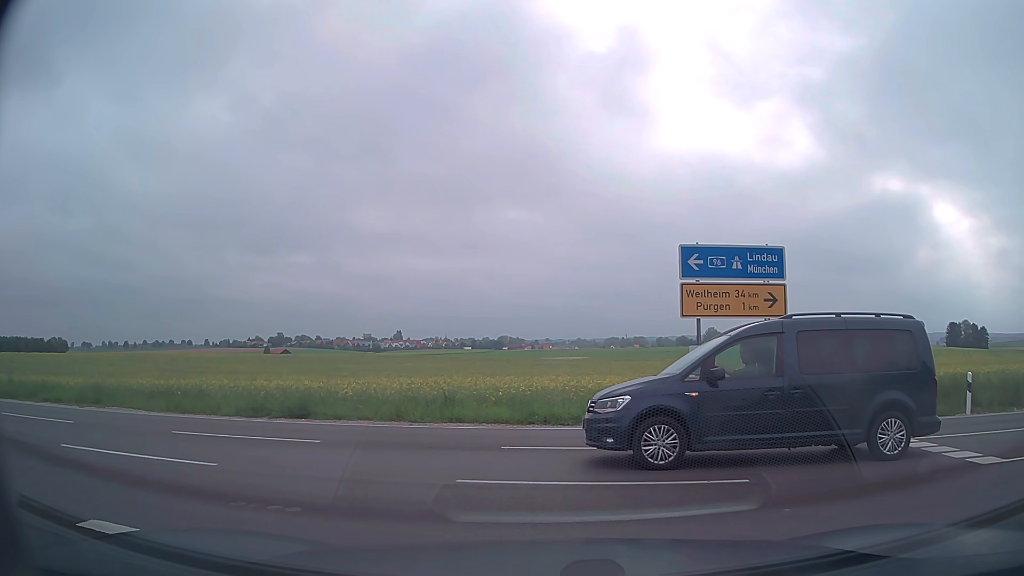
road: tertiary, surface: asphalt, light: Day
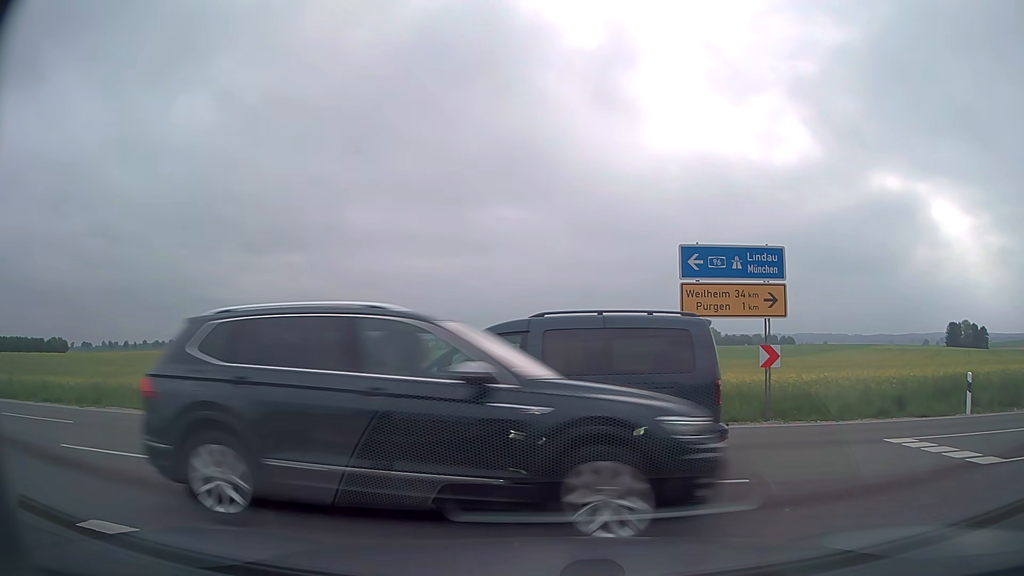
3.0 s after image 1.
(0.0, 0.0) m; 0°
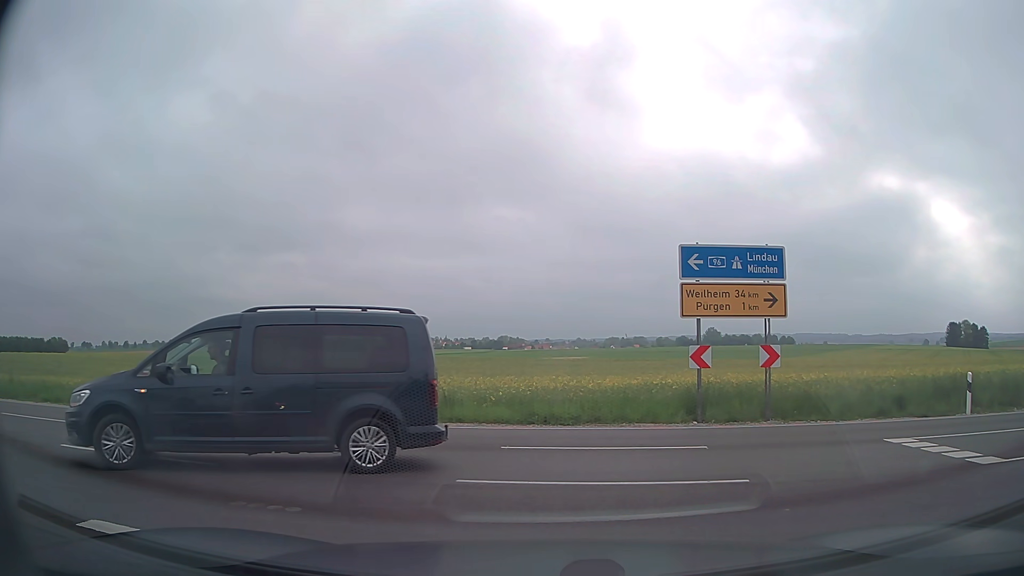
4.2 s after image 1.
(0.0, 0.0) m; 0°
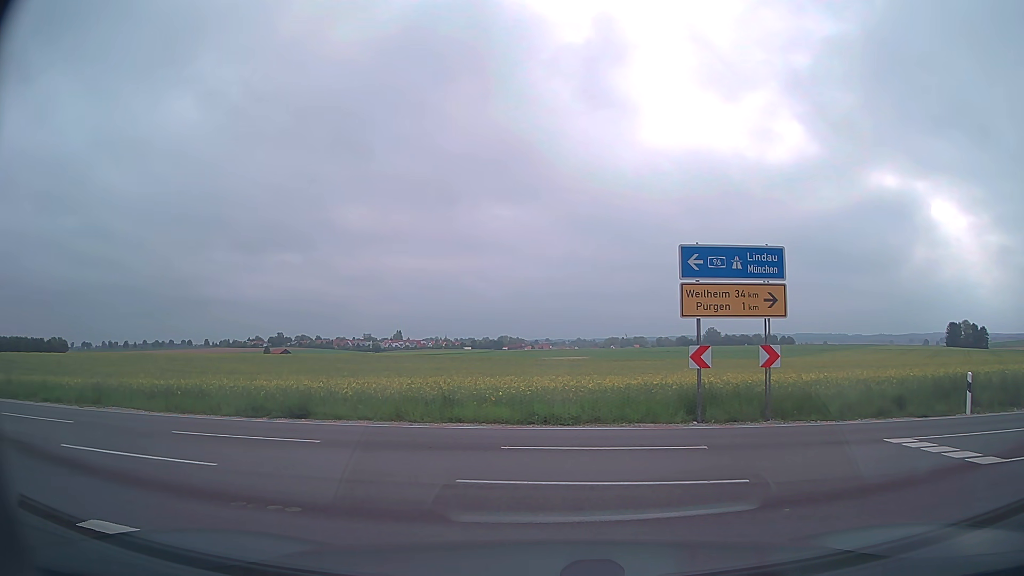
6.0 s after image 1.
(0.0, 0.0) m; 0°
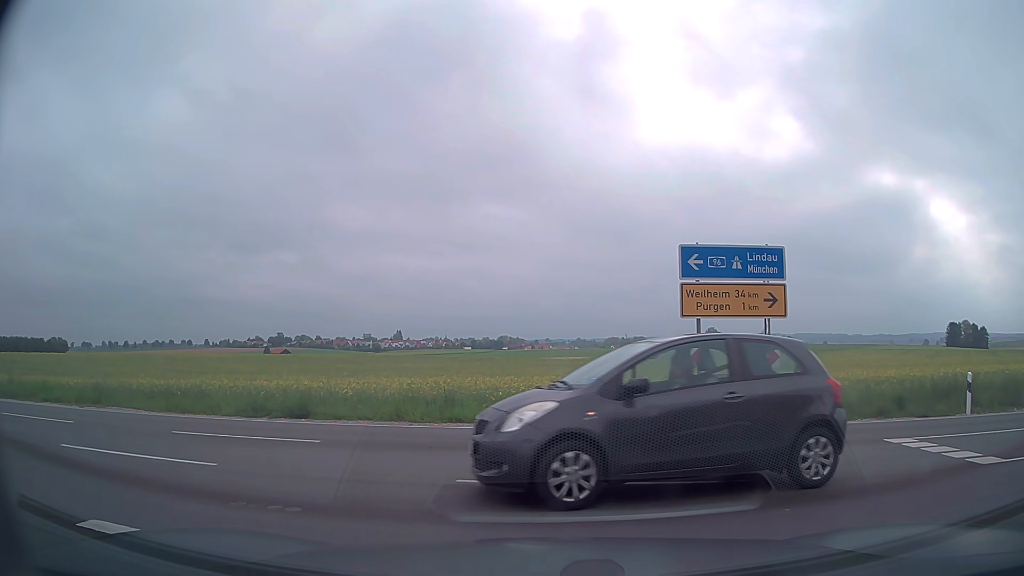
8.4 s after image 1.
(0.0, 0.0) m; 0°
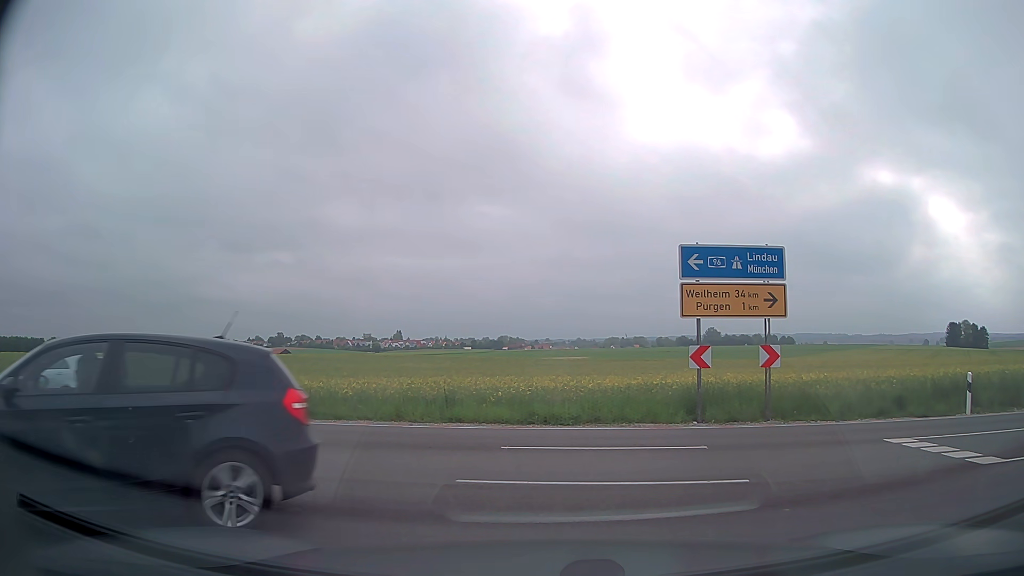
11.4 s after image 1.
(0.0, 0.0) m; 0°
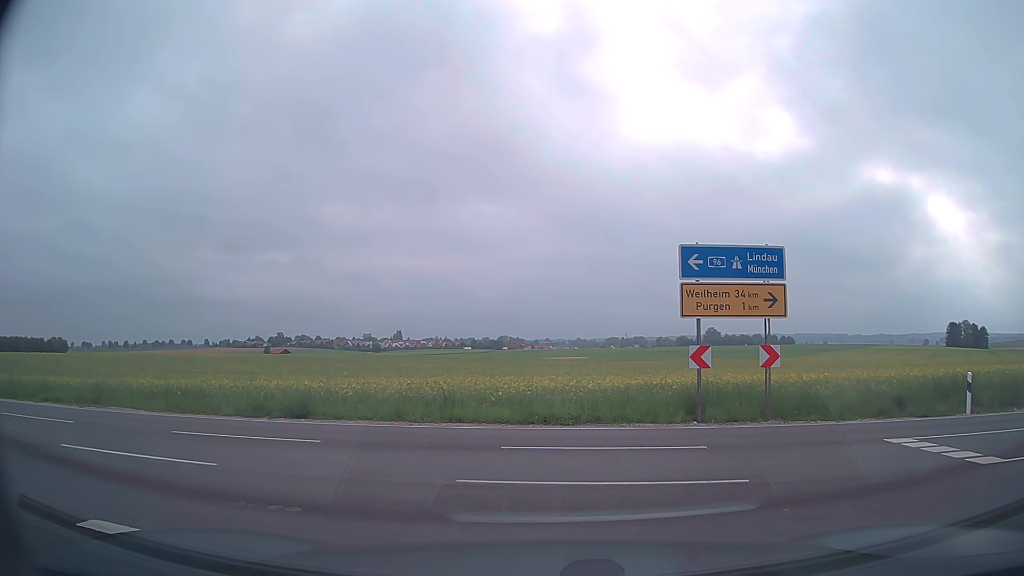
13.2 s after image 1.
(0.0, 0.0) m; 0°
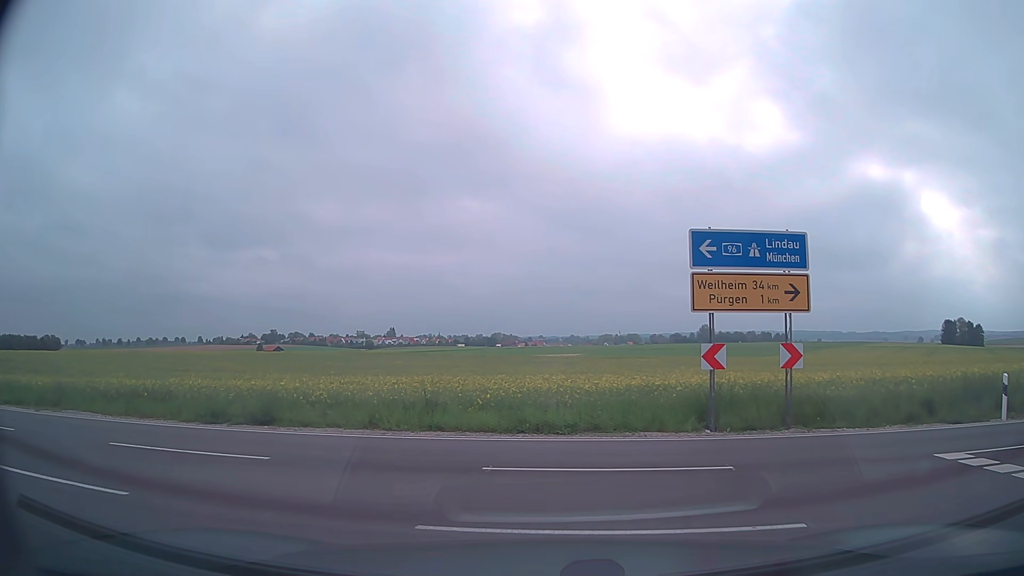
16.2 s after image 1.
(0.0, +1.9) m; 0°
(-4, +9) (-13, +12) (-23, +13) (-33, +14) (-43, +15) (-53, +16) (-63, +17) (-72, +18) (-82, +20) (-92, +21) m
